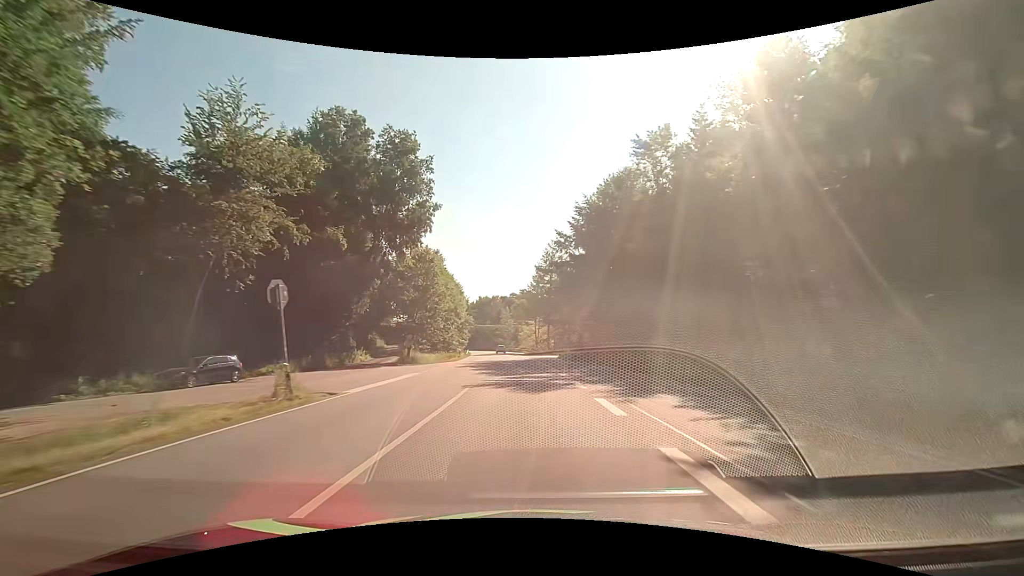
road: primary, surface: asphalt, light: Day
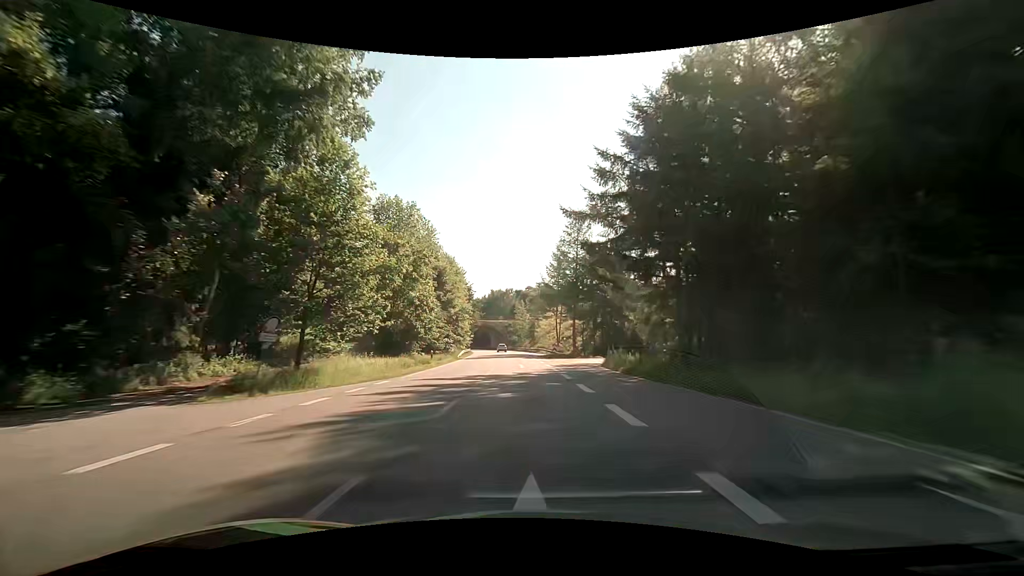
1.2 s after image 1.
(-0.4, +25.4) m; -2°
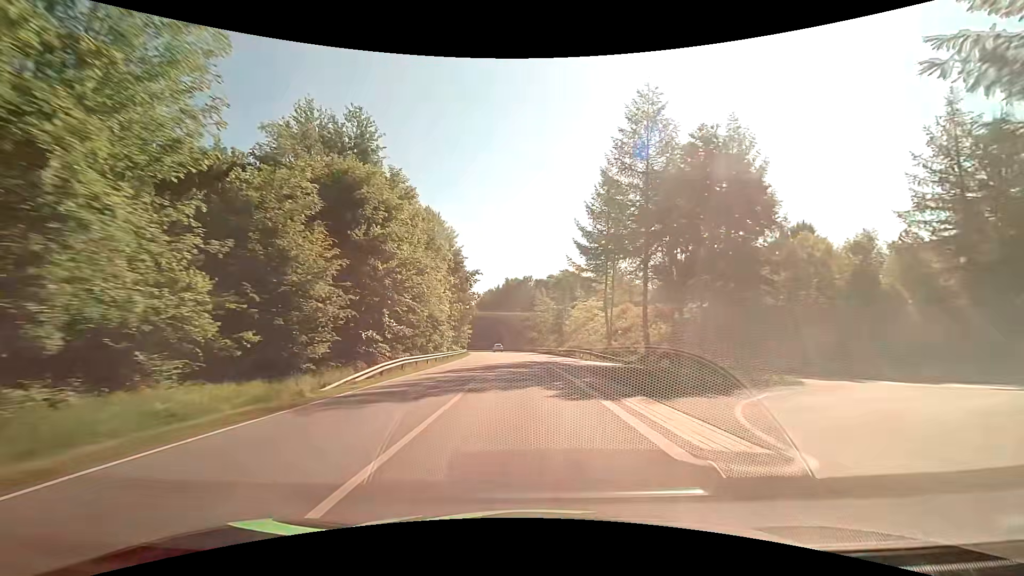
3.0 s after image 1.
(-0.6, +38.4) m; -2°
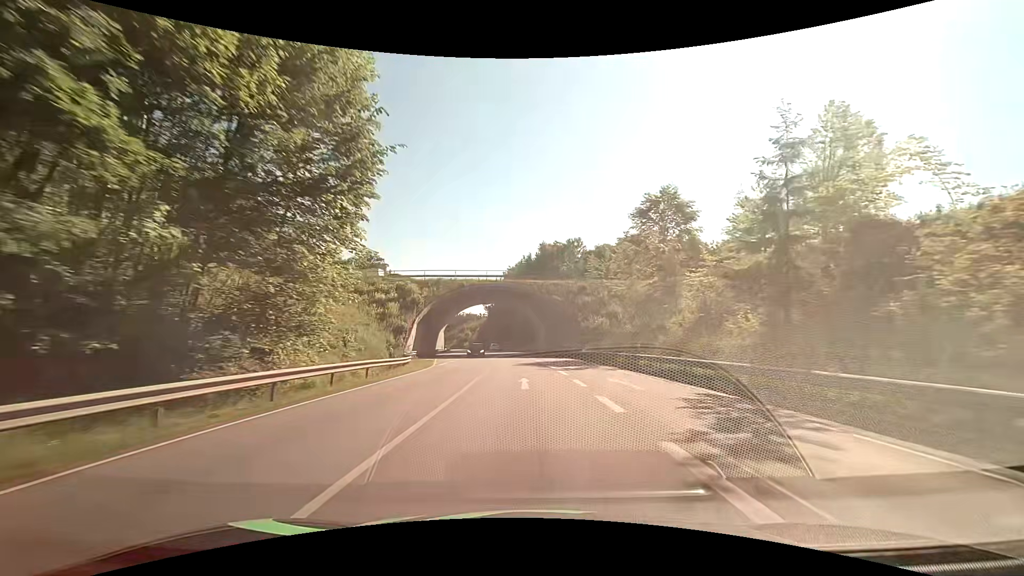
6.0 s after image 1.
(-2.4, +62.2) m; -4°
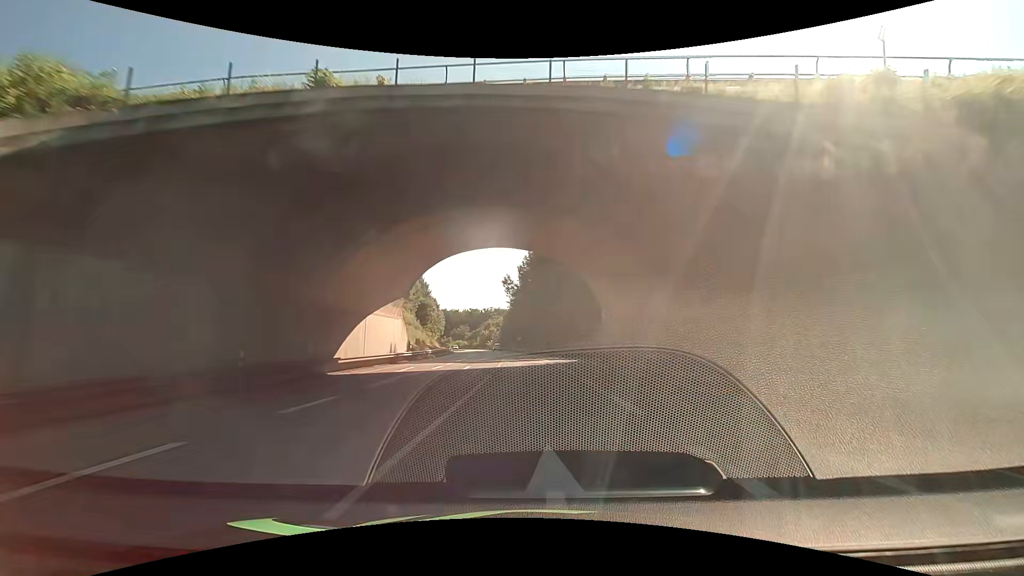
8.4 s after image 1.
(-1.6, +48.1) m; -4°
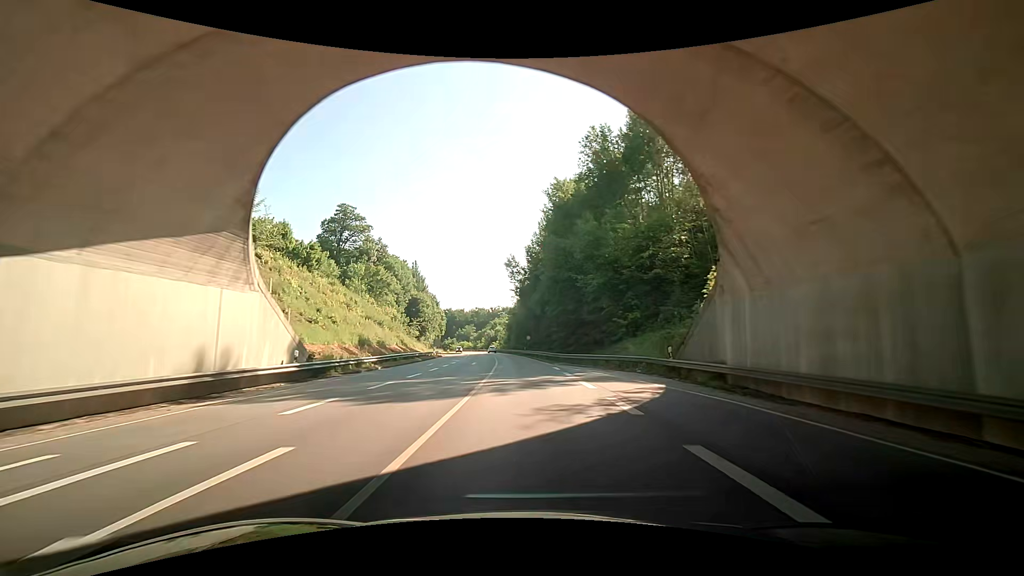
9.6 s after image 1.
(-0.3, +23.9) m; -1°
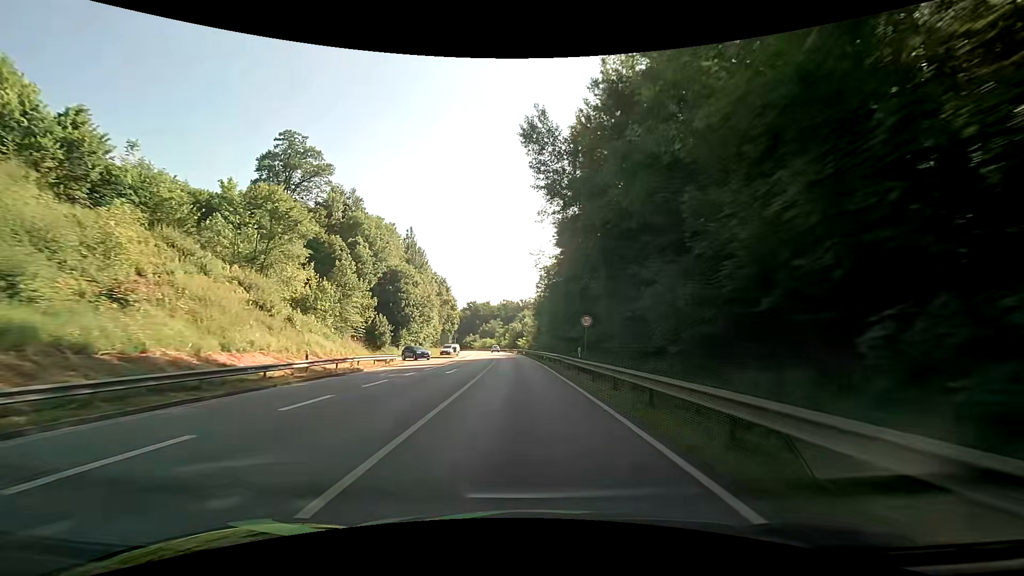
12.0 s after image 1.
(-1.5, +48.0) m; -4°
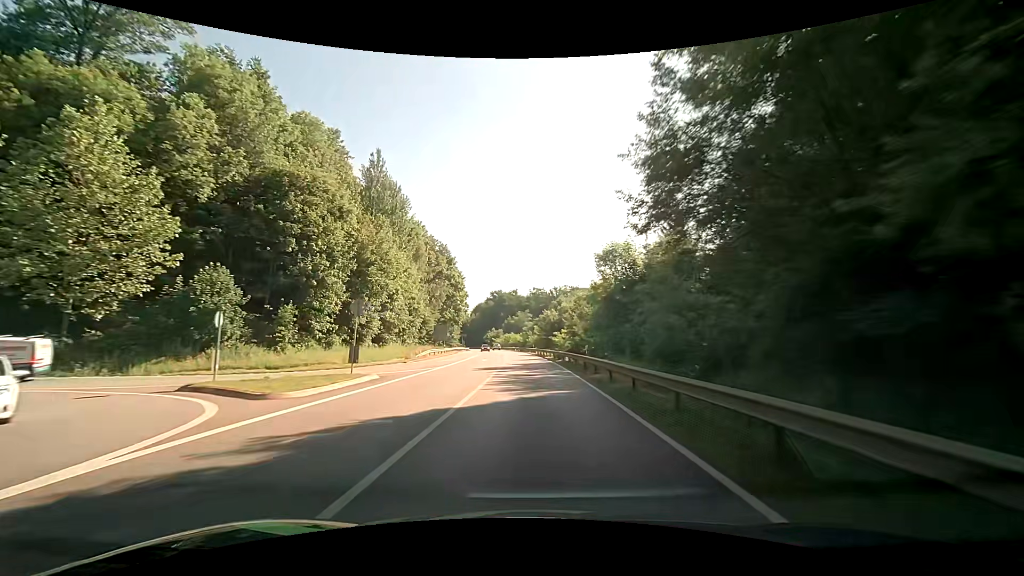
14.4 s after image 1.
(-1.6, +49.0) m; -3°
(0, +10) (0, +20) (0, +30) (-1, +40) (-1, +50) (-2, +60) (-2, +70) (-3, +80) (-4, +90) (-5, +100) m
